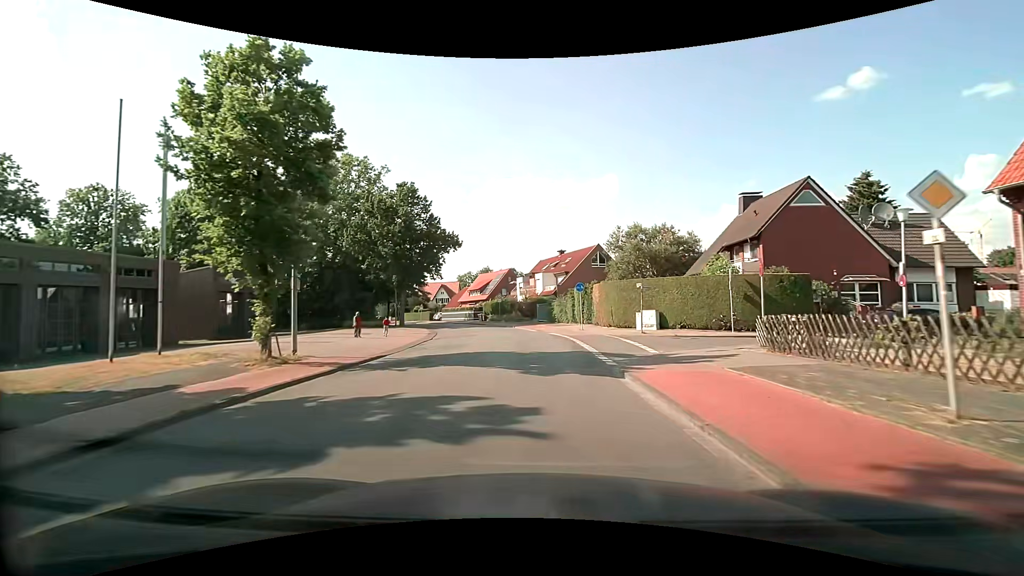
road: tertiary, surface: asphalt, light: Day
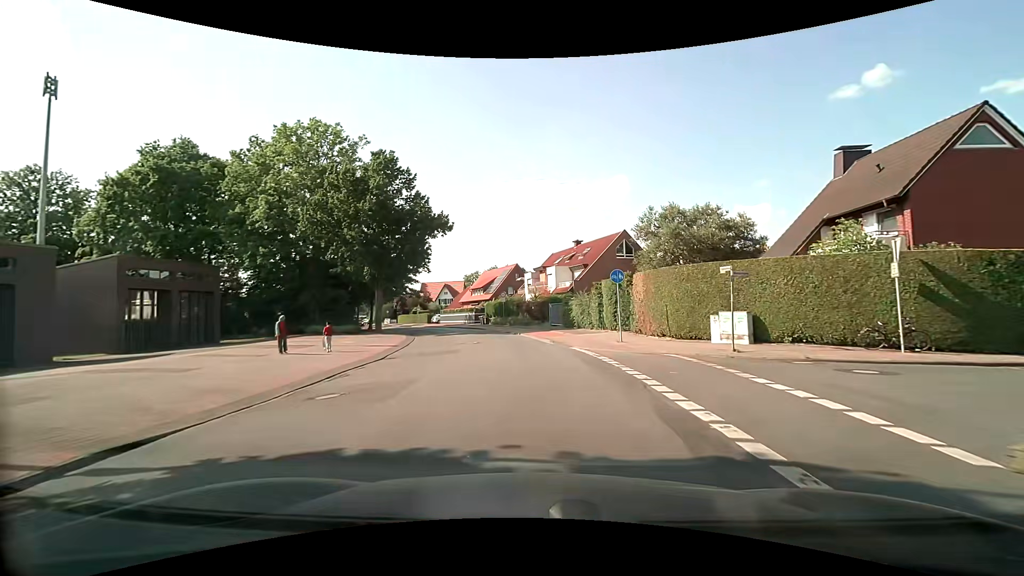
(-0.1, +11.3) m; -1°
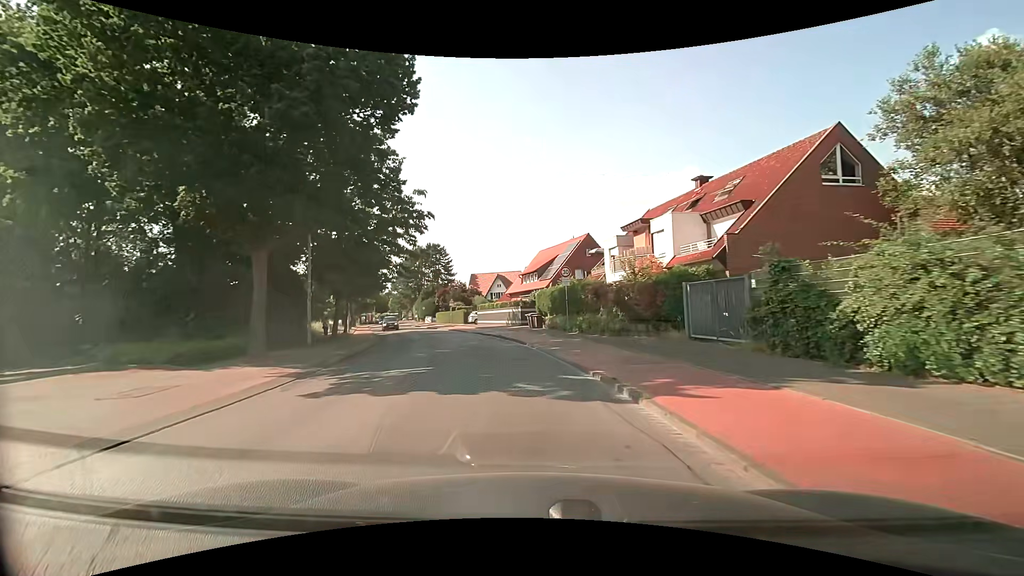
(-1.2, +26.1) m; -7°
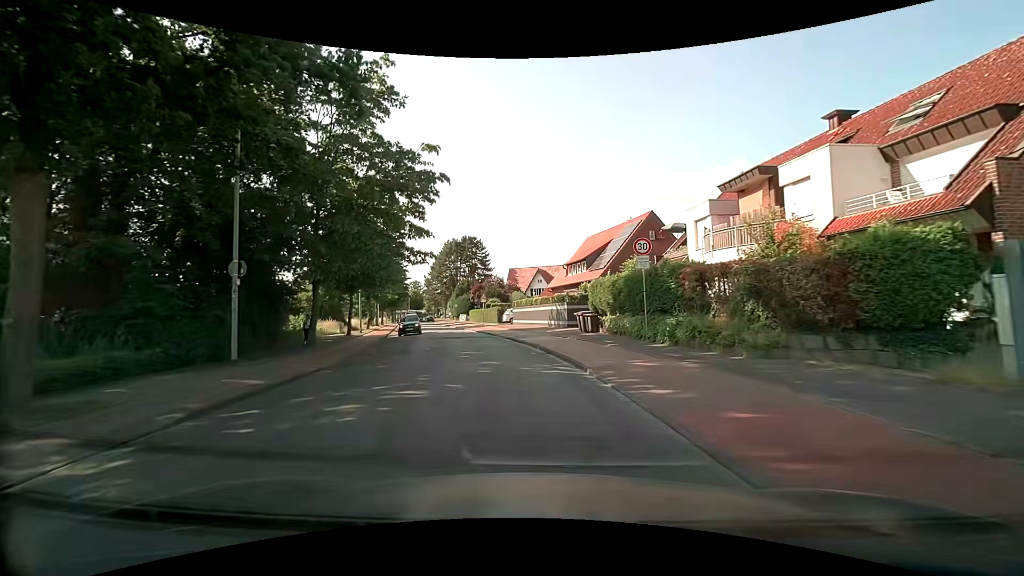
(-0.4, +9.8) m; -5°
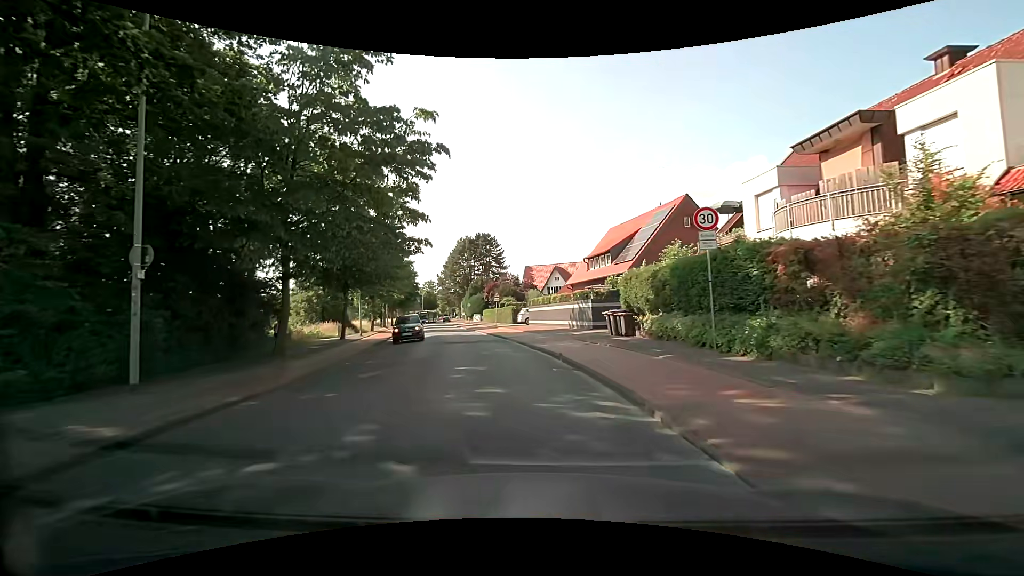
(-0.1, +4.7) m; -2°
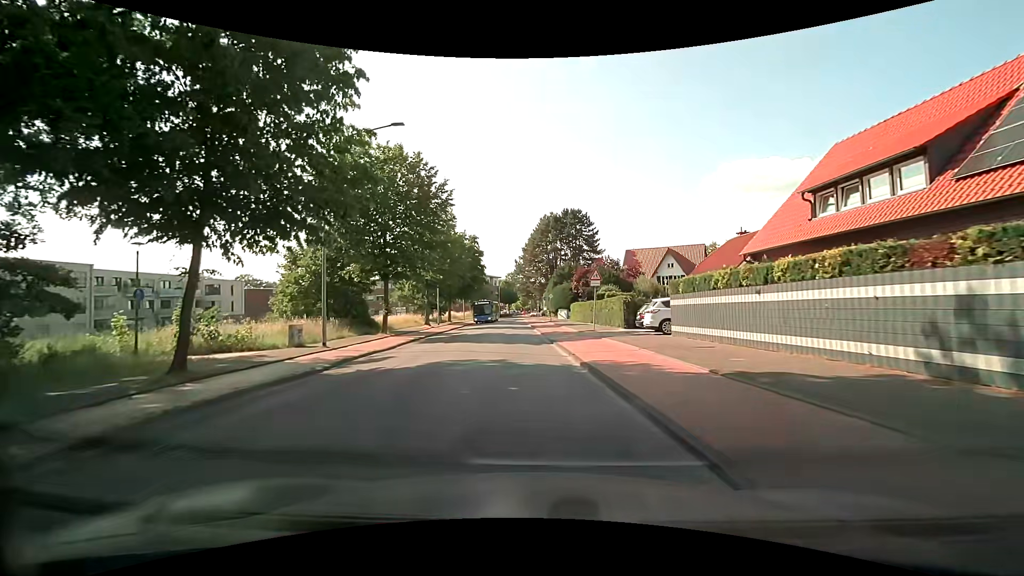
(-2.0, +22.7) m; -10°
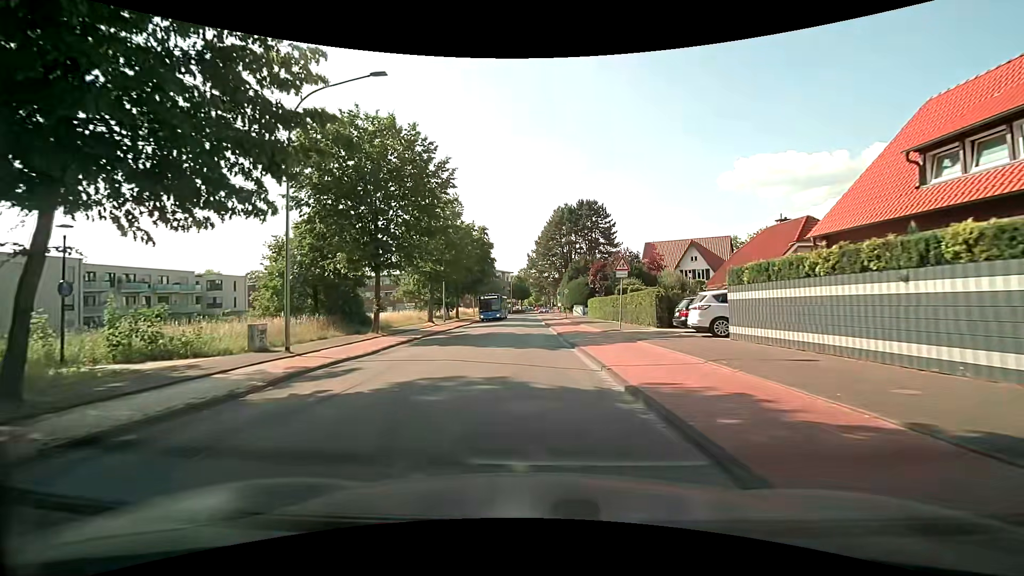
(0.0, +4.4) m; -1°
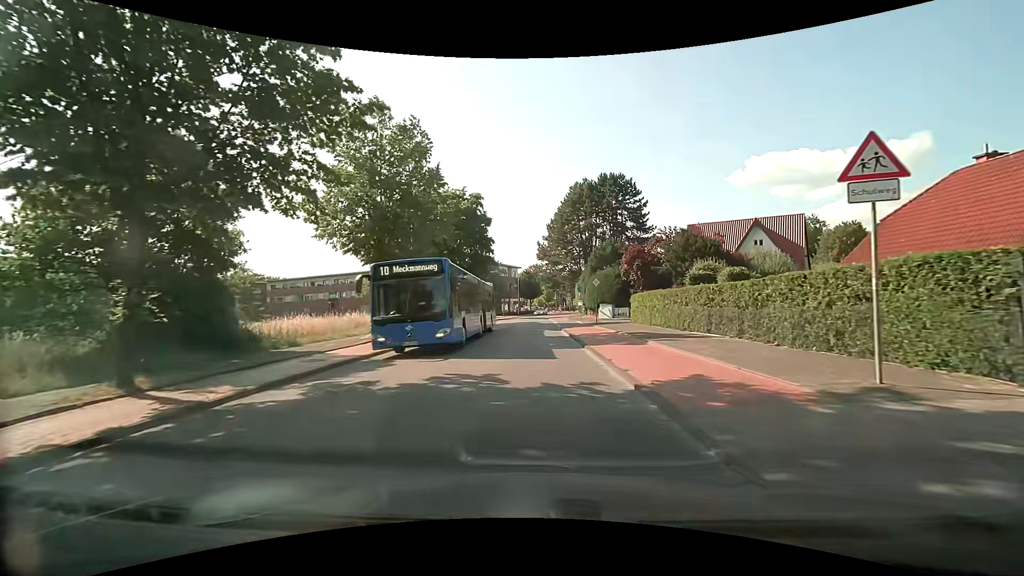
(-0.3, +17.5) m; -1°
(0, +10) (0, +20) (0, +30) (0, +40) (0, +50) (0, +60) (0, +70) (+1, +80) (+3, +90) (+5, +100) m
